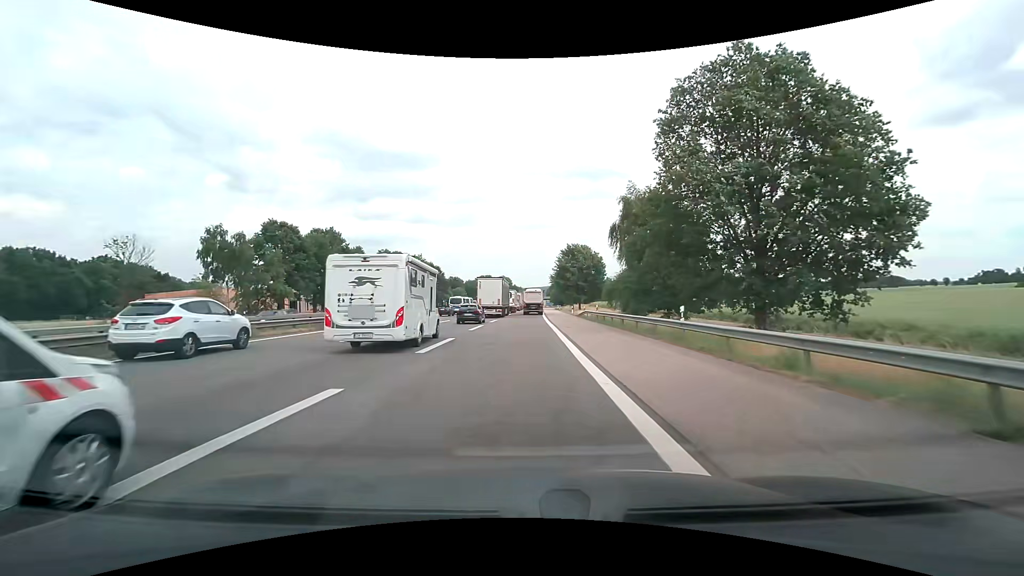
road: motorway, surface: asphalt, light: Day
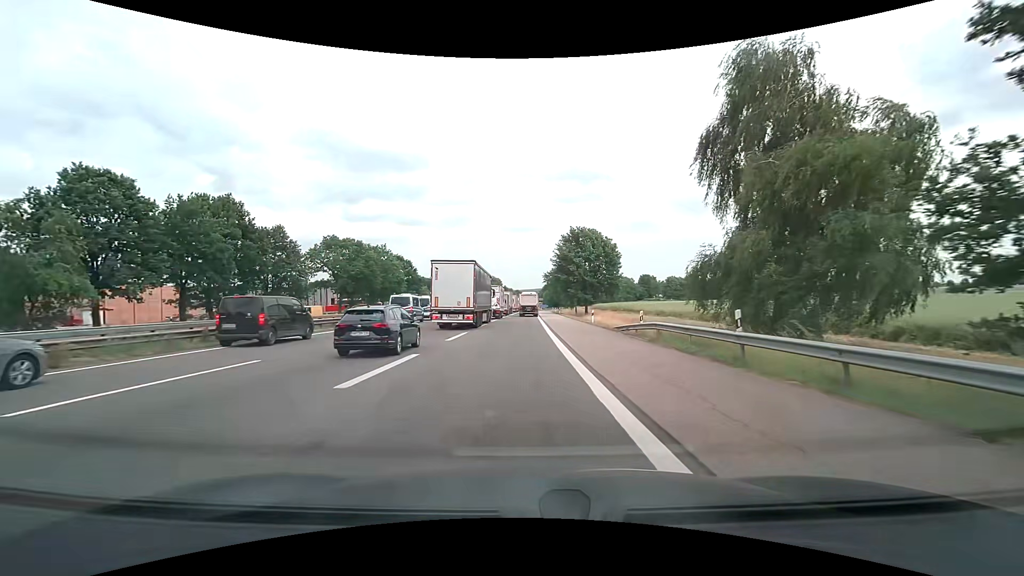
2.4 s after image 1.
(+0.5, +29.7) m; +1°
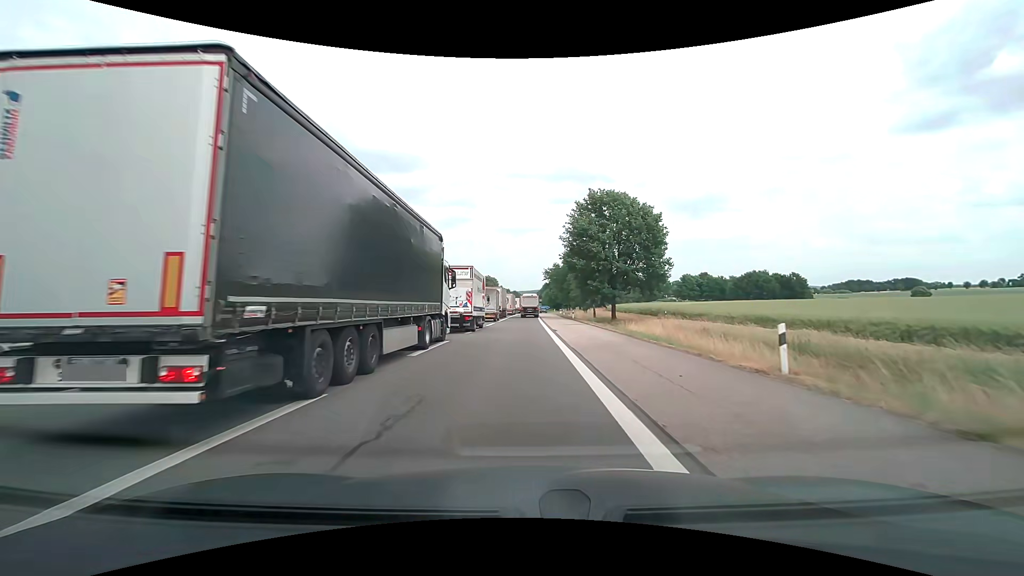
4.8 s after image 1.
(+0.1, +30.7) m; 0°
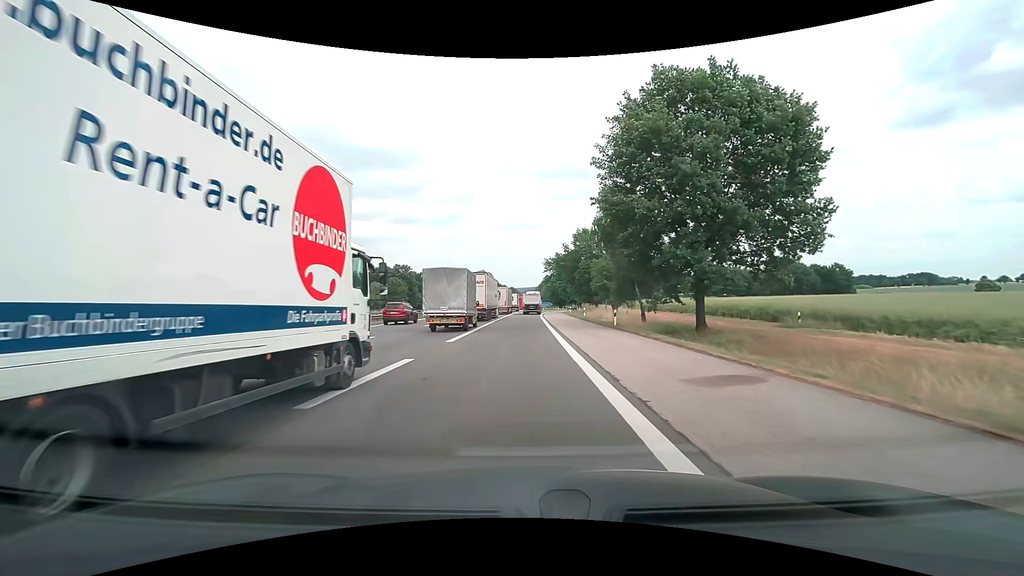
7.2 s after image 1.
(0.0, +31.1) m; 0°
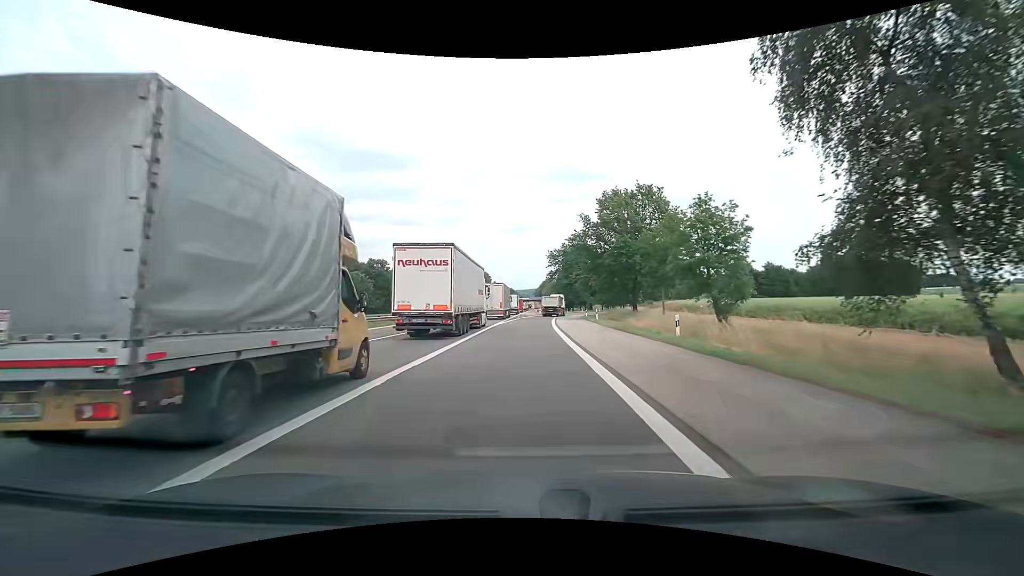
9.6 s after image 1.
(+0.1, +30.9) m; 0°
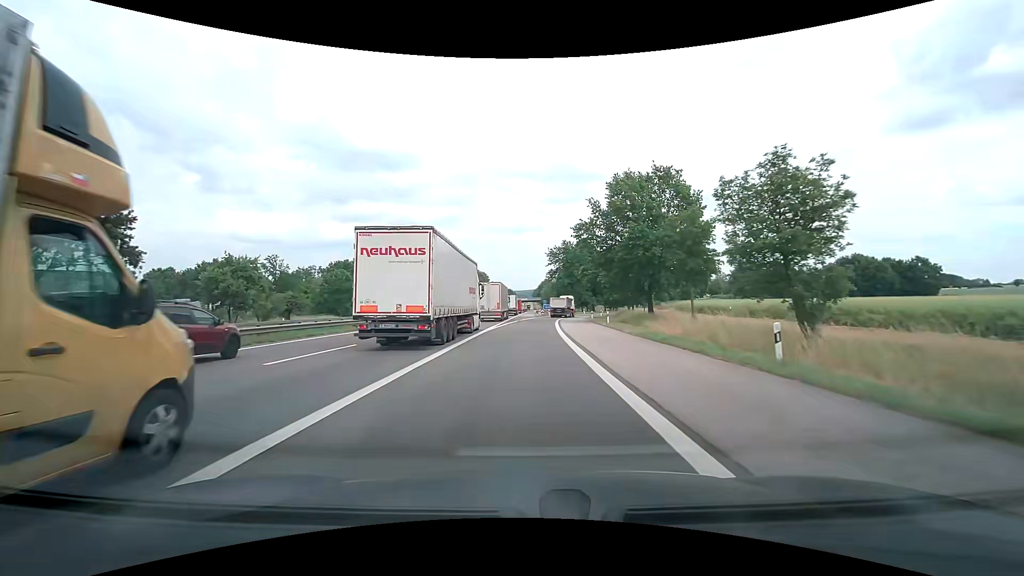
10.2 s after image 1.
(0.0, +7.8) m; 0°
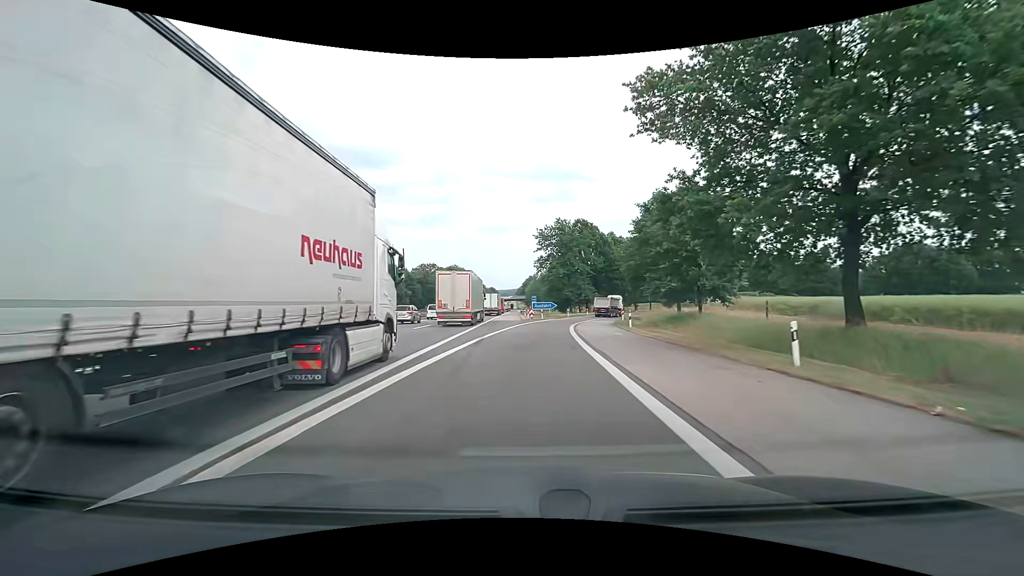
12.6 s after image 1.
(+0.4, +32.4) m; +2°
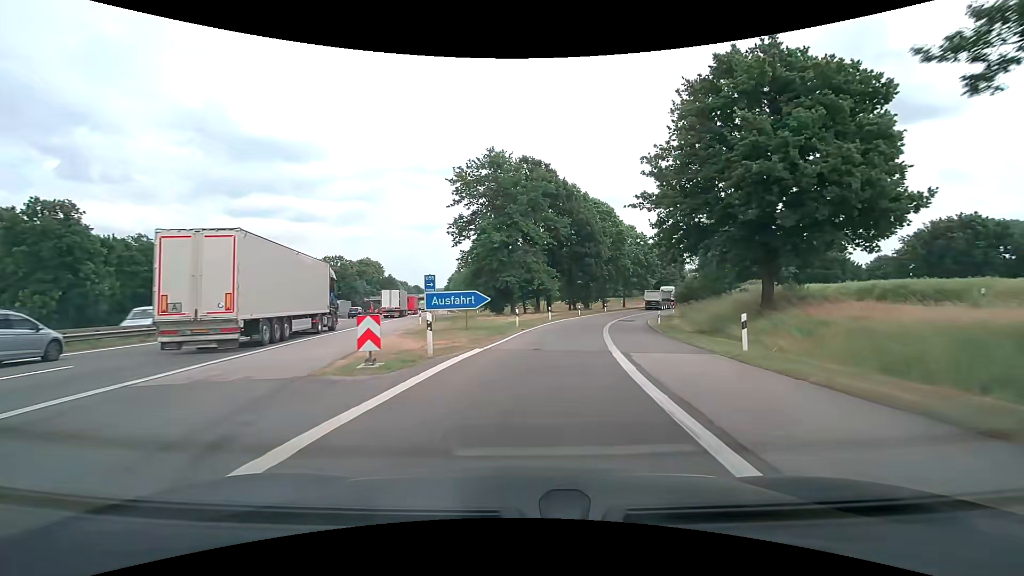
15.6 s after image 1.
(+2.3, +43.3) m; +8°
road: motorway_link
(0, +10) (+1, +20) (+2, +30) (+4, +40) (+7, +49) (+10, +59) (+14, +68) (+18, +77) (+23, +86) (+28, +94) m
